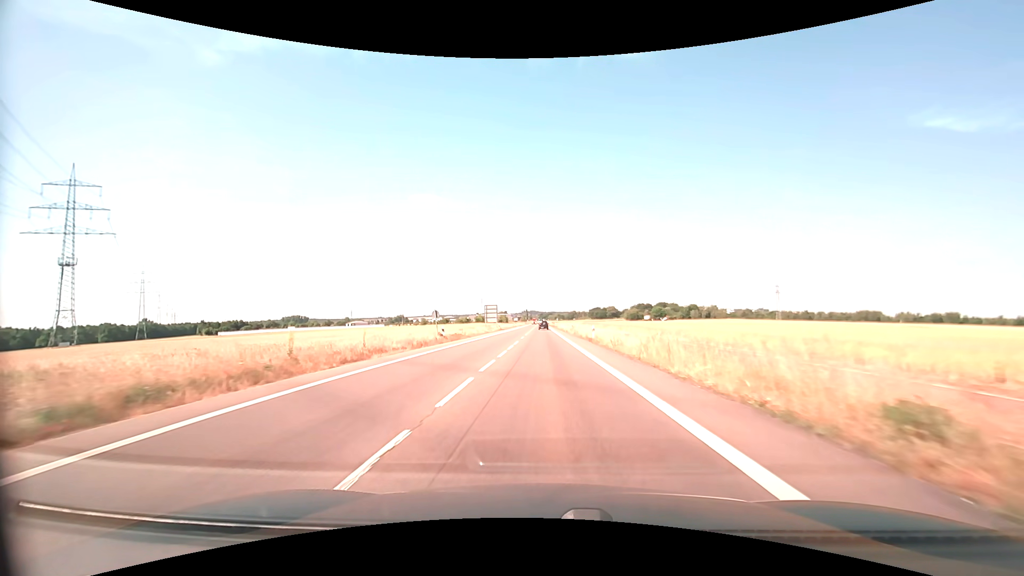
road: secondary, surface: asphalt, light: Day
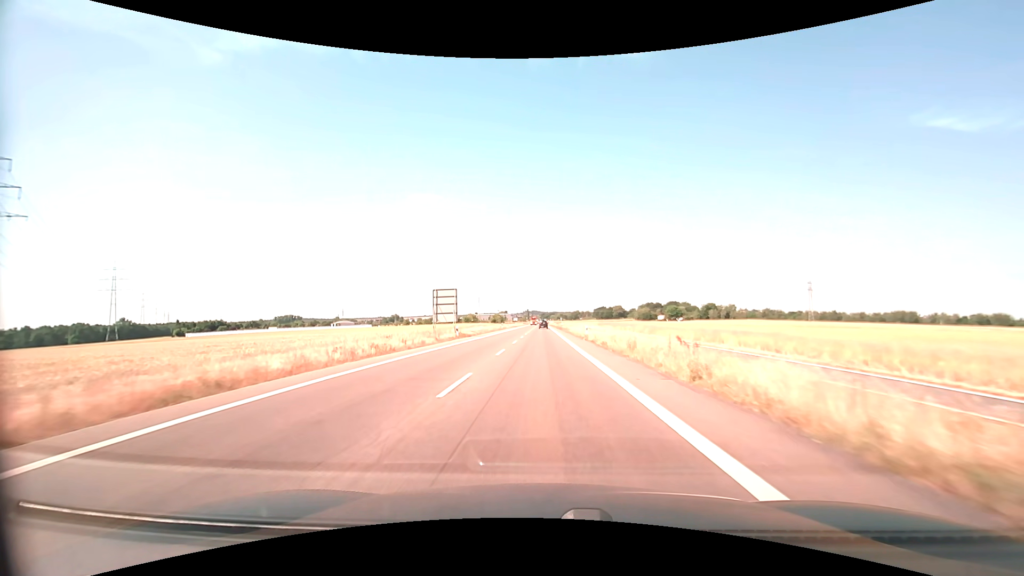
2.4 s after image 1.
(-0.1, +44.8) m; 0°
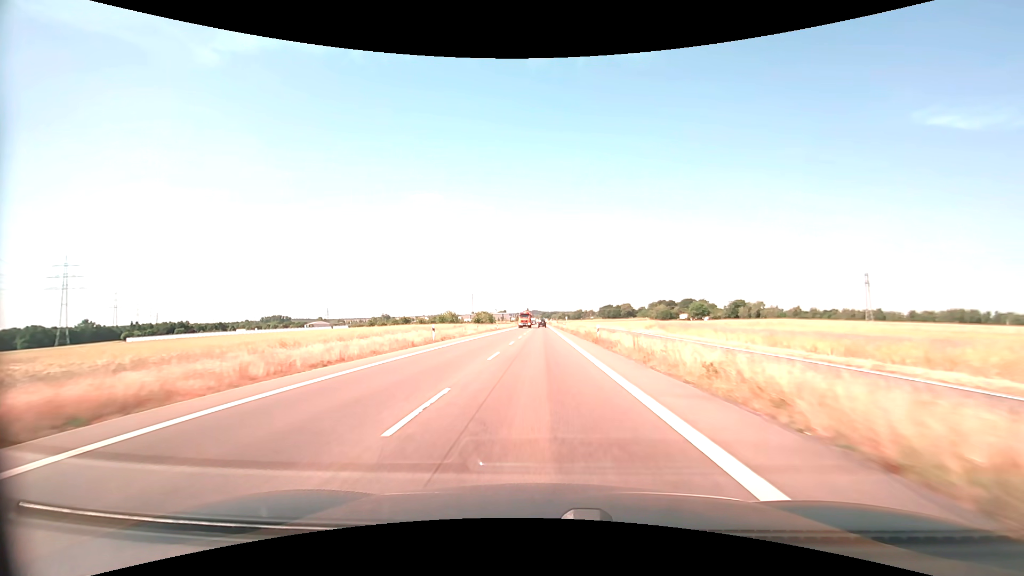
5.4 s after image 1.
(-0.1, +60.0) m; 0°
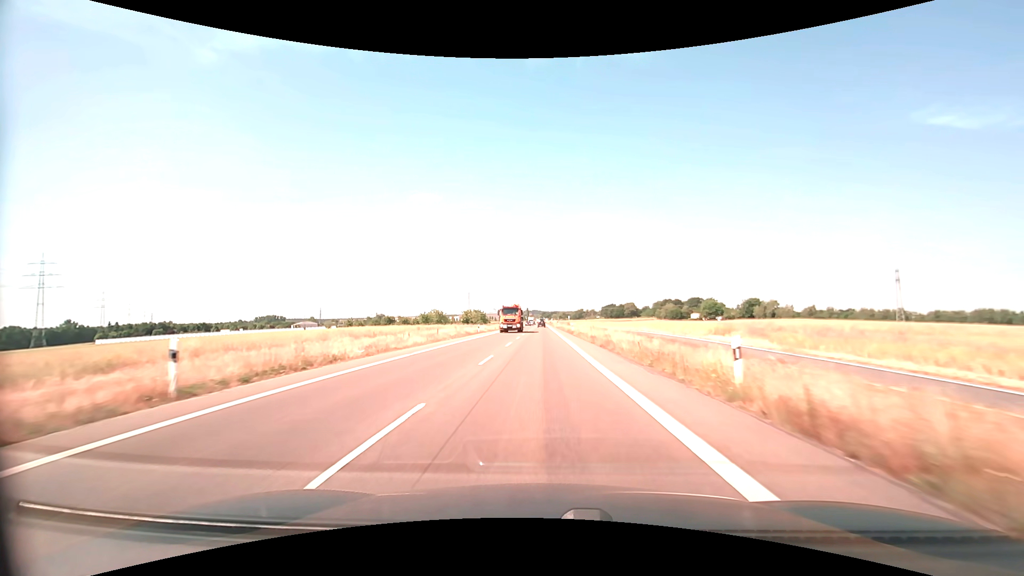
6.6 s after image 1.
(0.0, +24.5) m; 0°
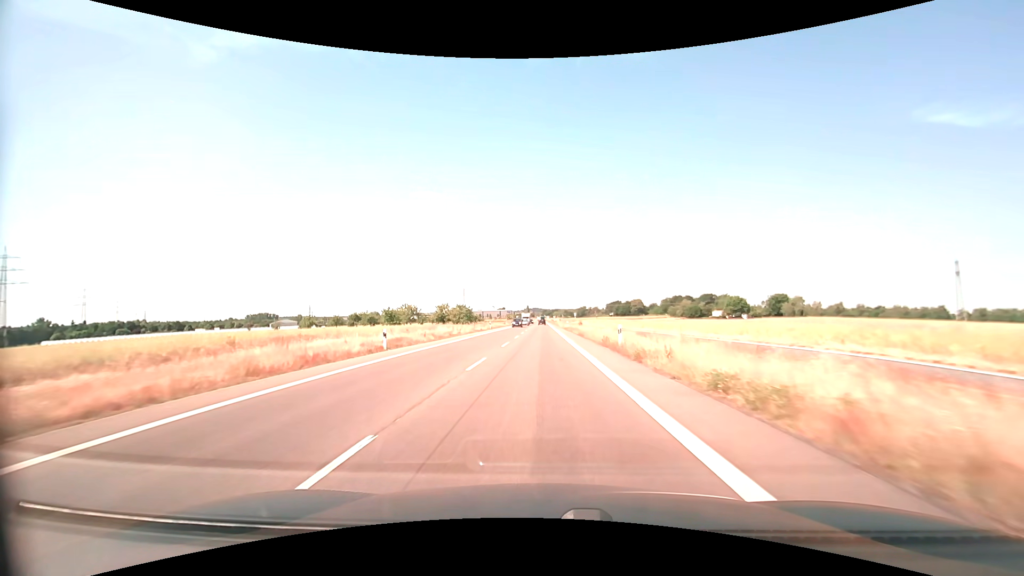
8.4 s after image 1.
(-0.1, +36.4) m; 0°
(0, +10) (0, +20) (0, +30) (0, +40) (0, +50) (0, +60) (0, +70) (0, +80) (0, +90) (0, +100) m
